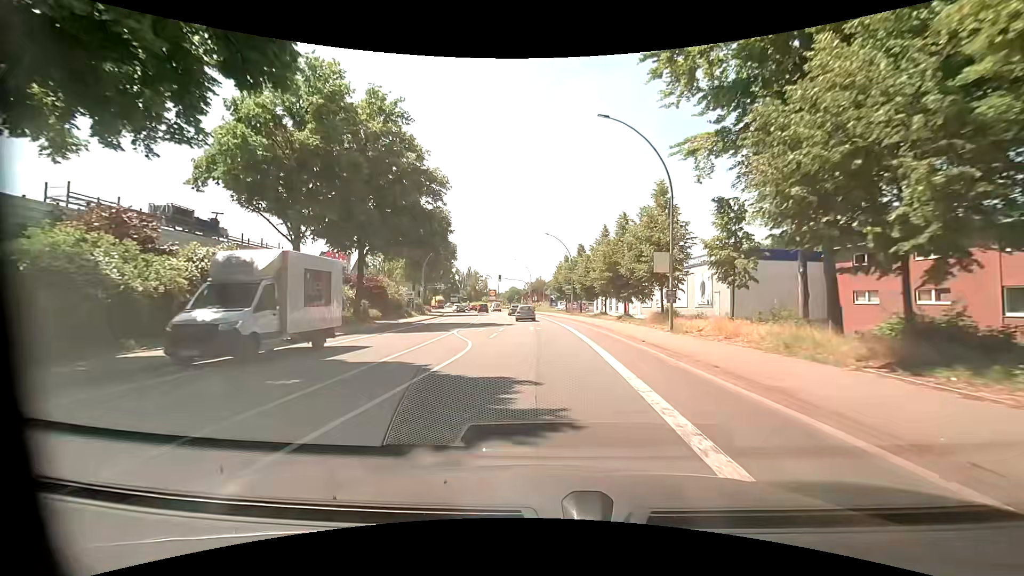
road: primary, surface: asphalt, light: Day
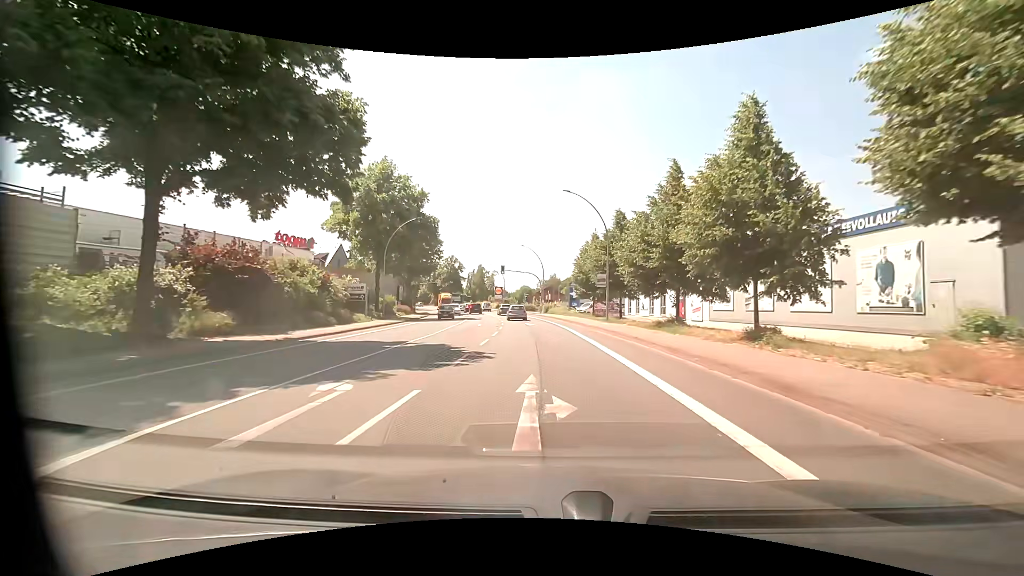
(-0.5, +22.7) m; -2°
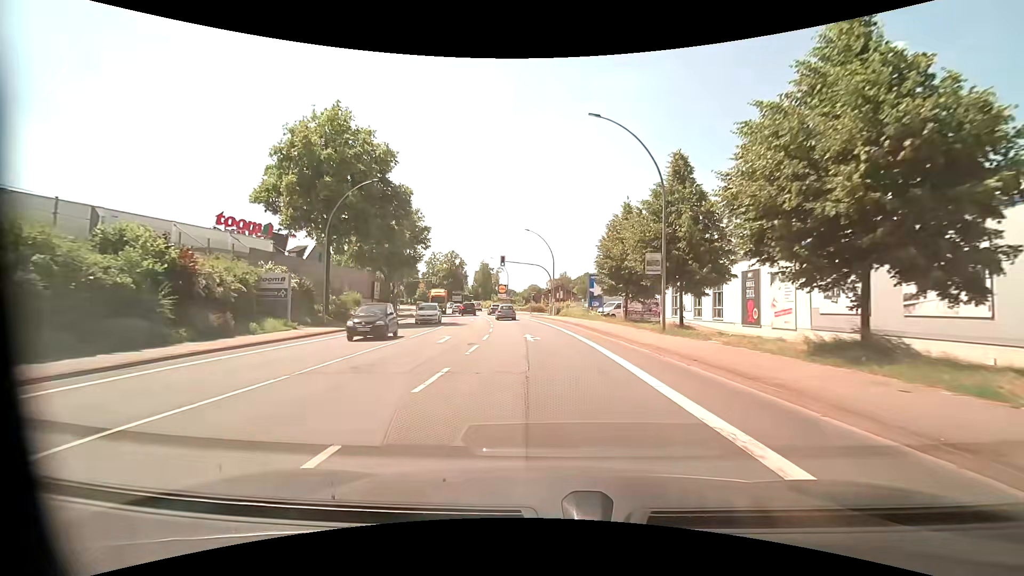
(-0.2, +15.2) m; -1°
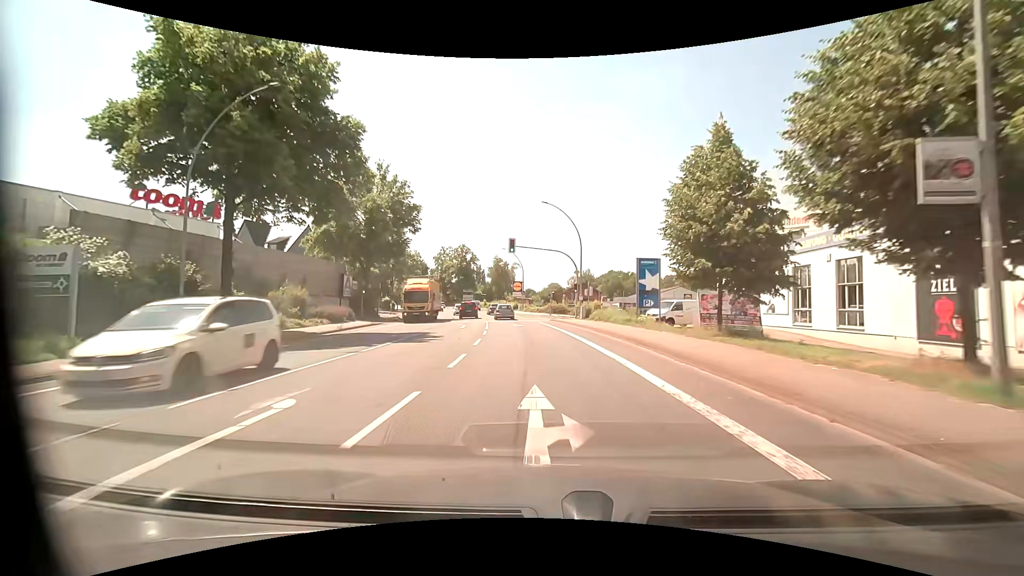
(-0.4, +15.3) m; -2°
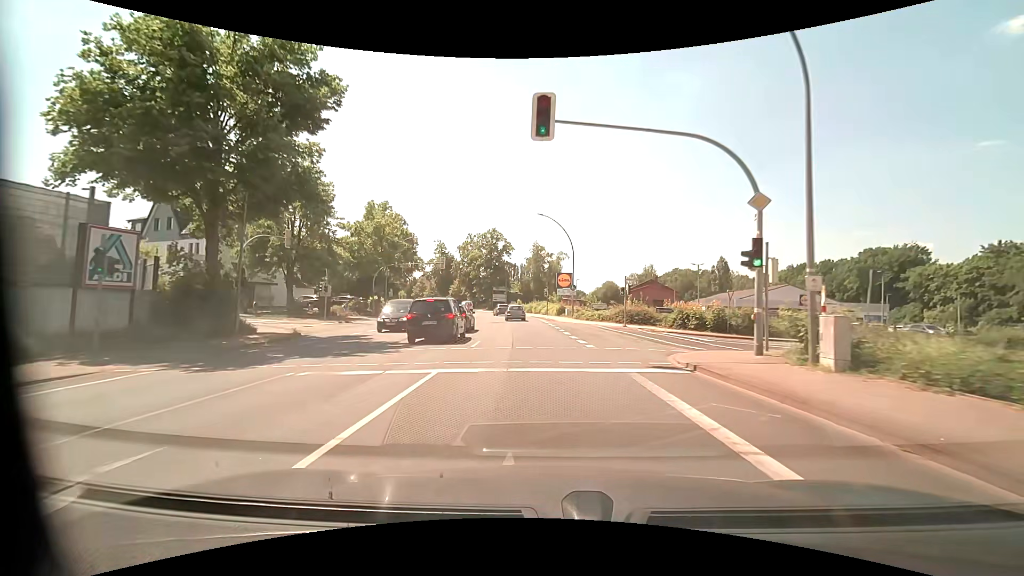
(-1.7, +30.8) m; -6°
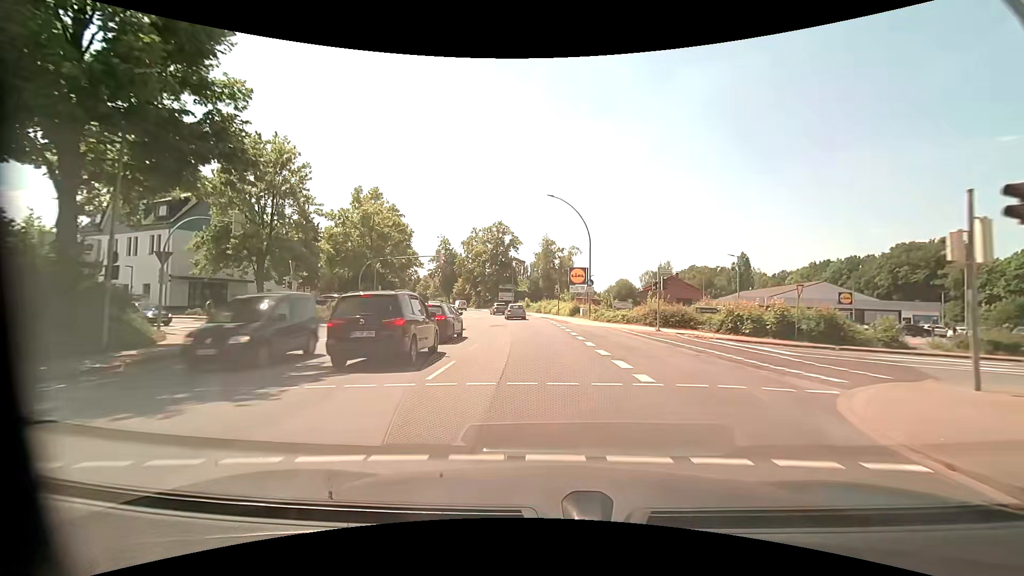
(-0.1, +7.5) m; -1°
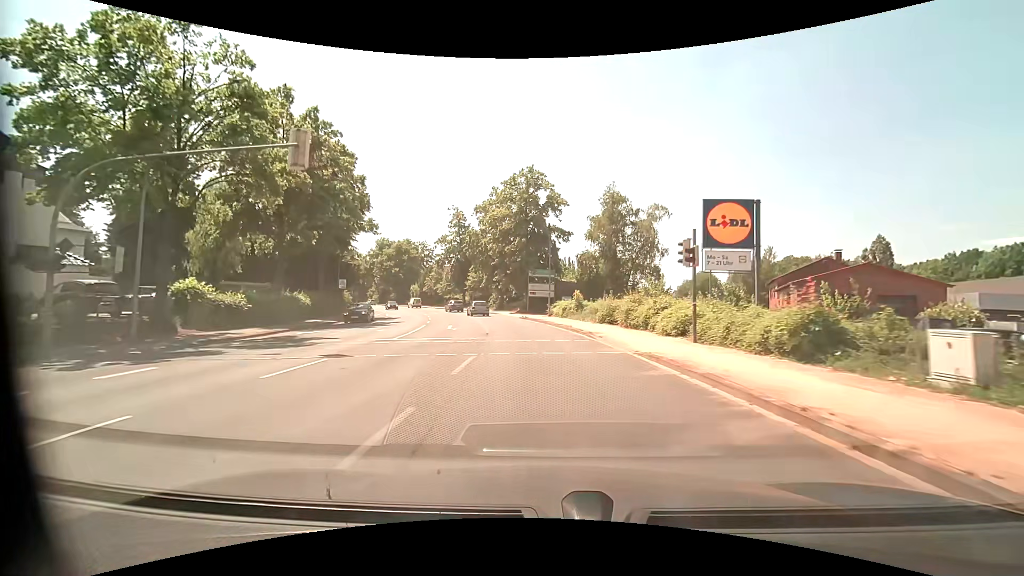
(-1.5, +36.2) m; -5°
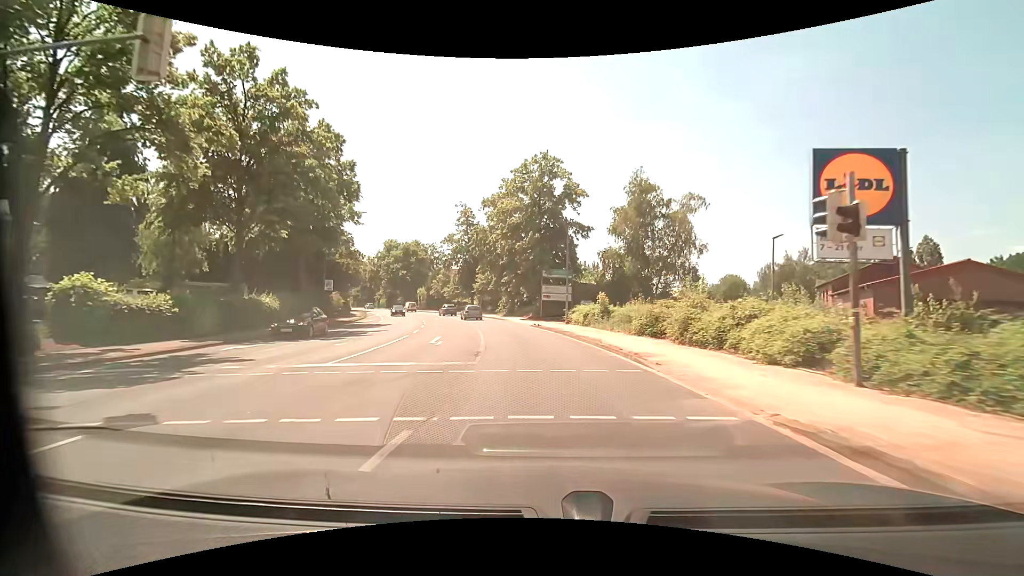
(-0.1, +7.0) m; -2°
(0, +10) (-1, +20) (-2, +30) (-4, +40) (-7, +49) (-10, +59) (-13, +68) (-17, +78) (-21, +87) (-26, +96) m
